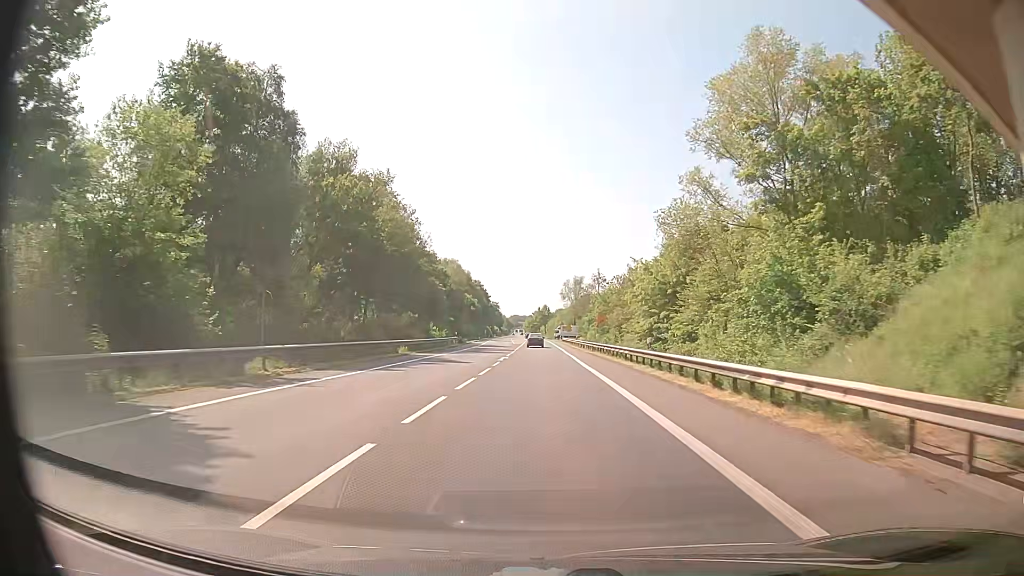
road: primary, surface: asphalt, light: Day
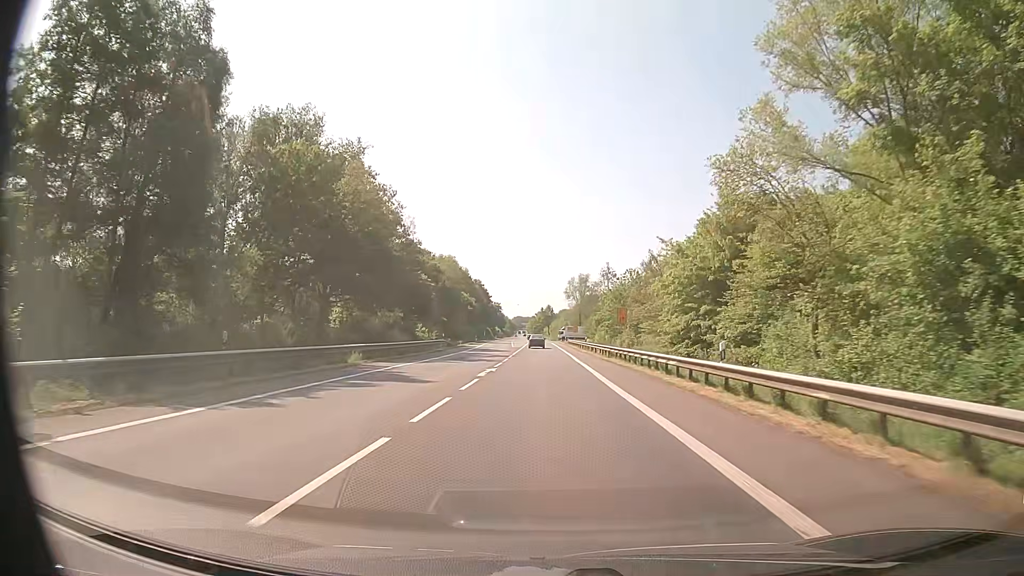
(-0.1, +11.3) m; -1°
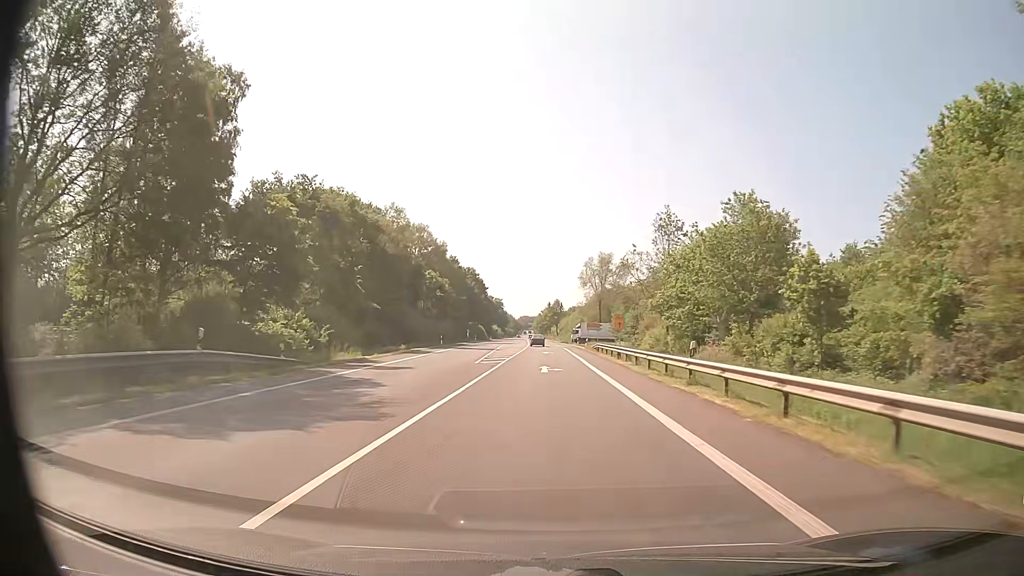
(-0.4, +45.1) m; -1°
(0, +10) (0, +20) (0, +30) (0, +40) (0, +50) (0, +60) (0, +70) (0, +80) (0, +90) (-1, +100) m
